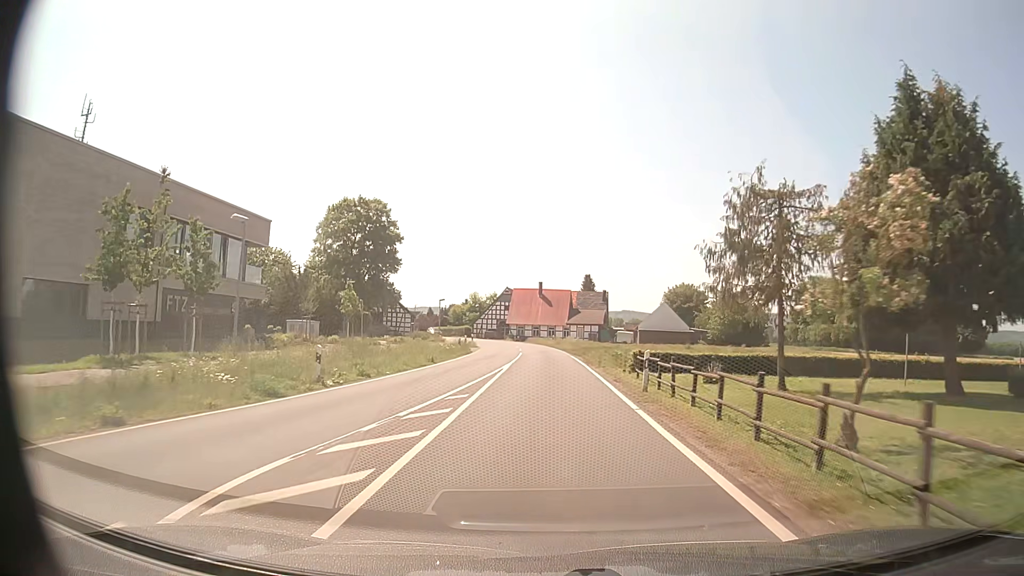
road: secondary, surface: asphalt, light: Day
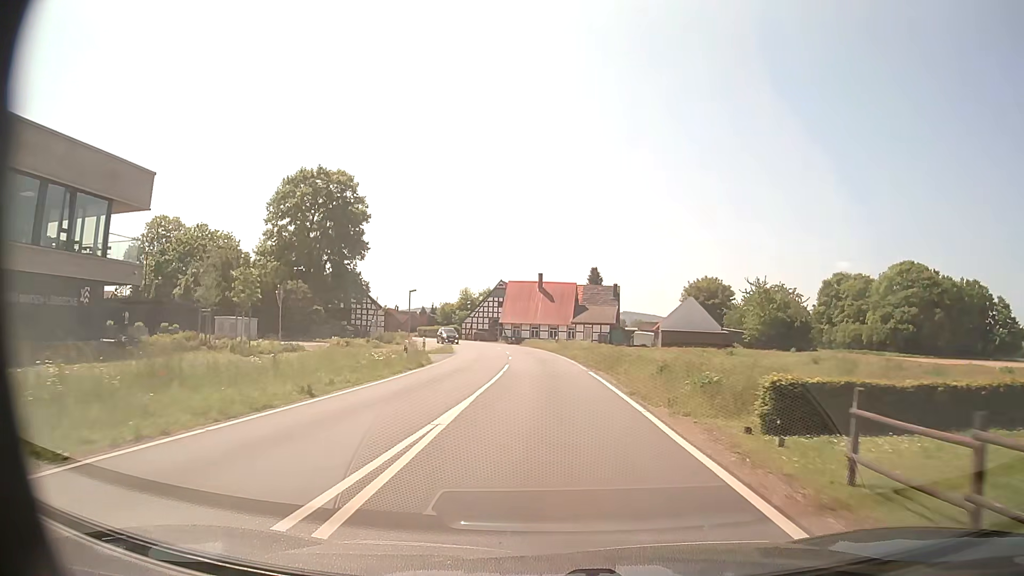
(0.0, +16.6) m; 0°
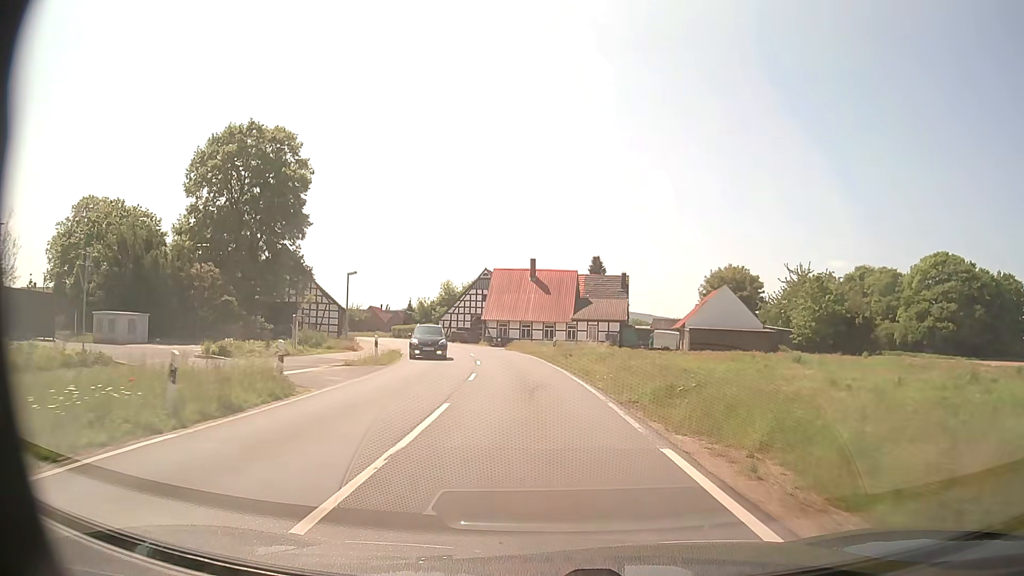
(+0.2, +16.6) m; +1°
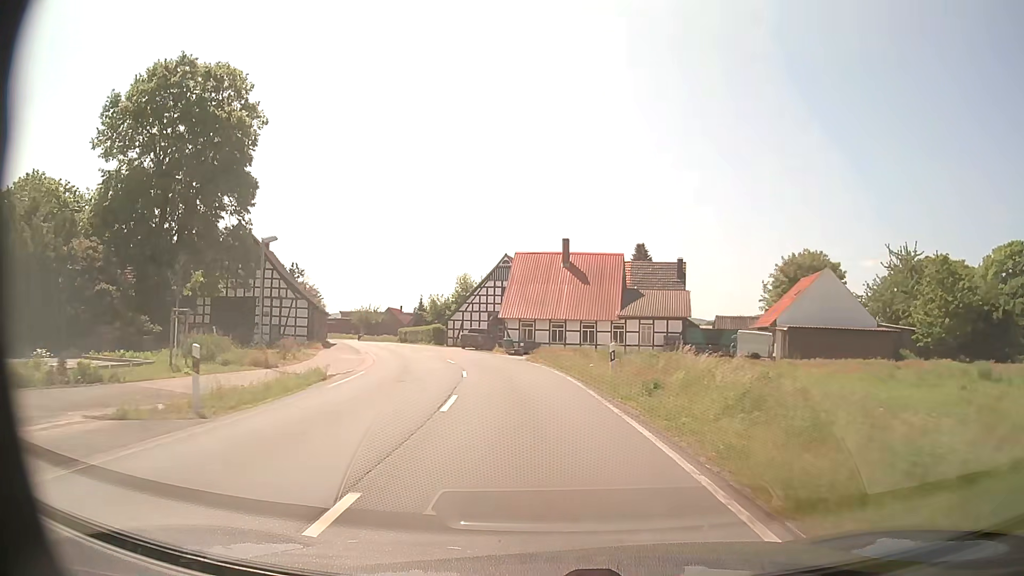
(-0.3, +16.5) m; -3°
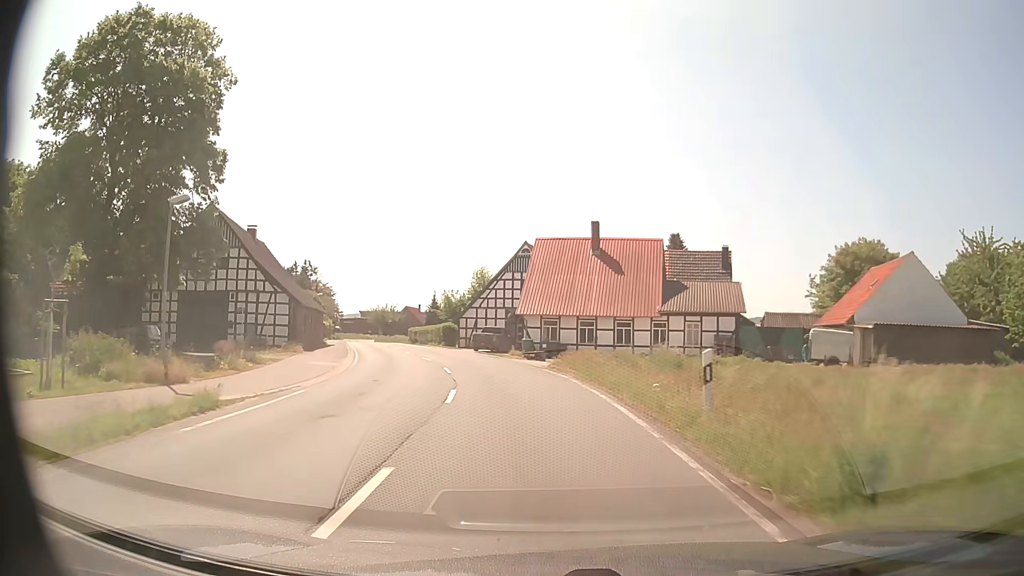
(-0.1, +8.2) m; -2°
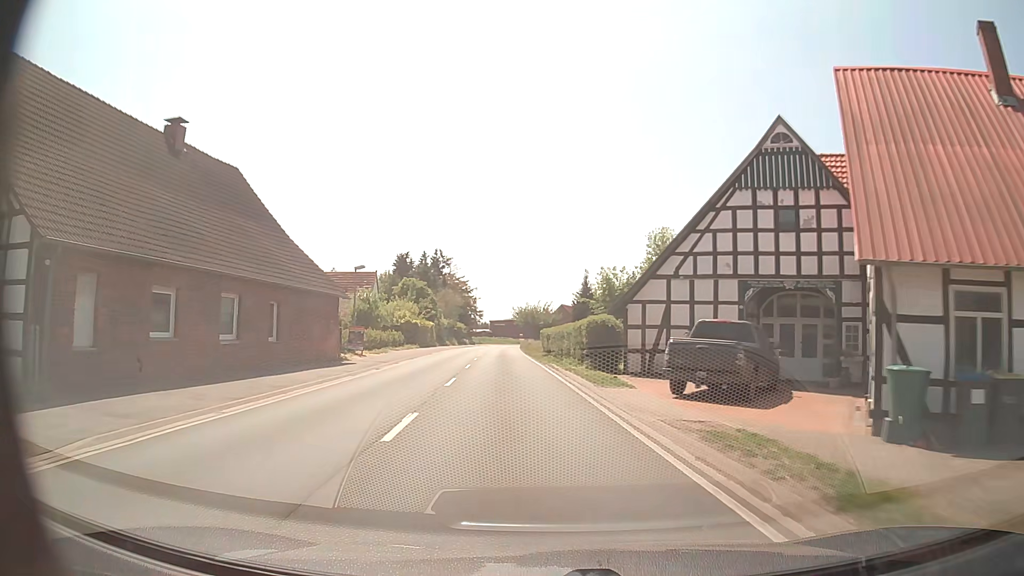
(-3.7, +32.3) m; -14°
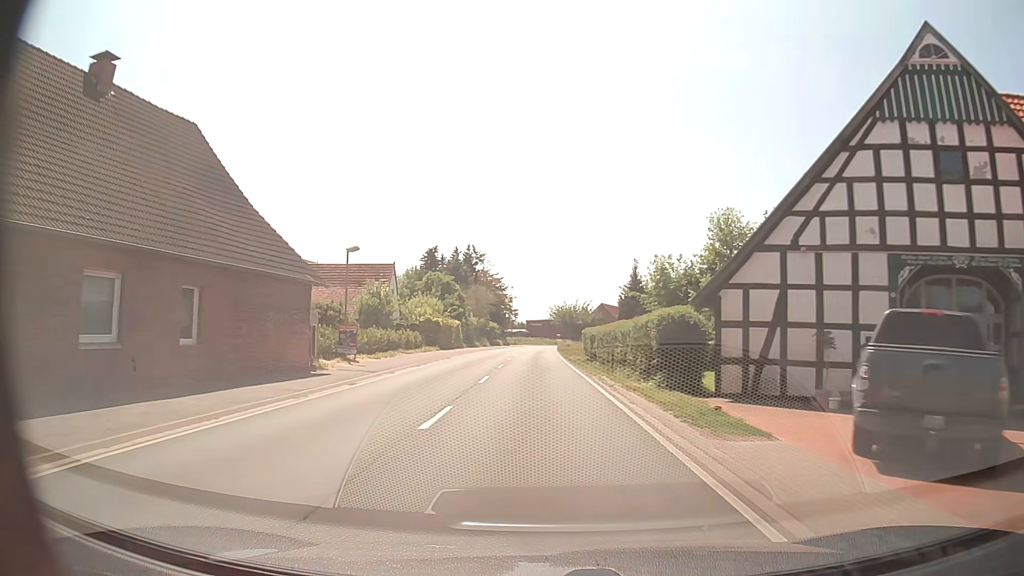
(-0.3, +8.1) m; -3°
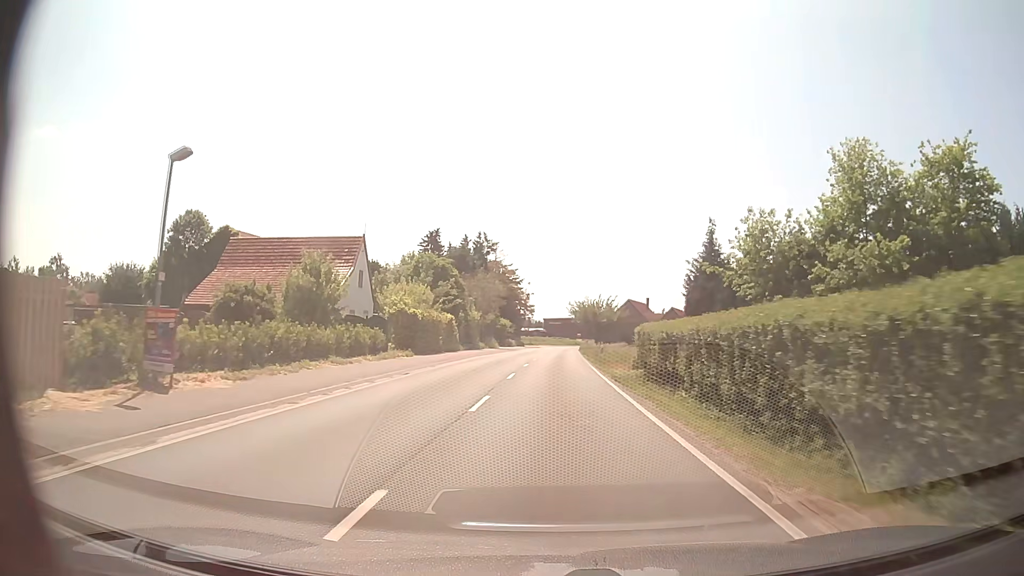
(-0.4, +16.1) m; -2°
(0, +10) (0, +20) (0, +30) (0, +40) (+1, +50) (+1, +60) (+2, +70) (+2, +80) (+2, +90) (+3, +100) m
